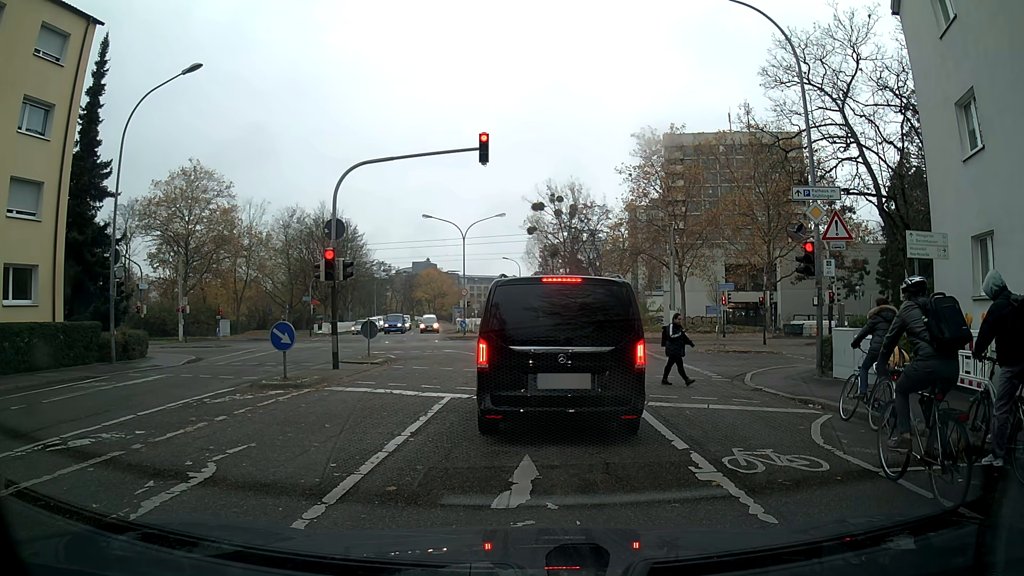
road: residential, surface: asphalt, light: Day
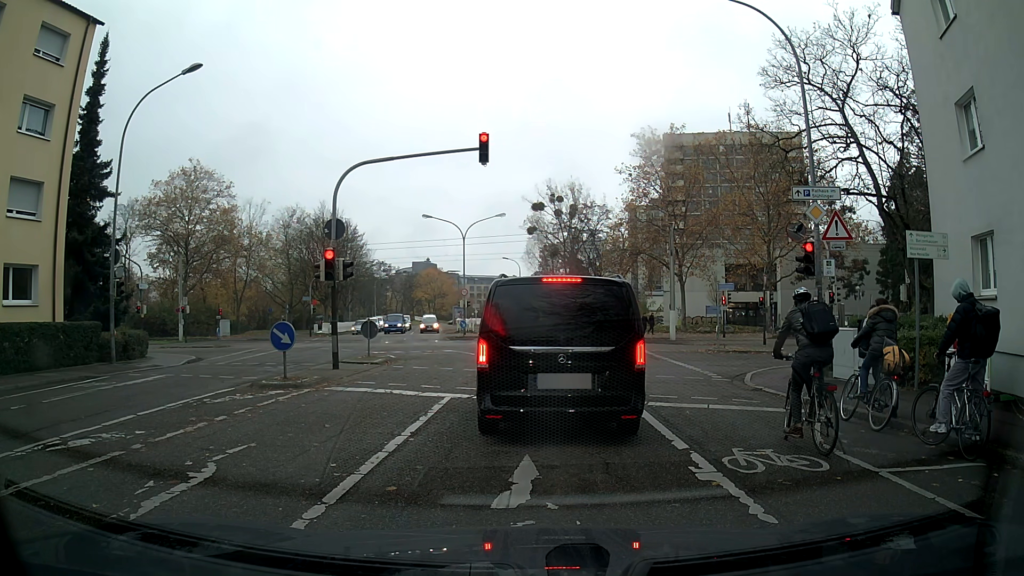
(0.0, 0.0) m; 0°
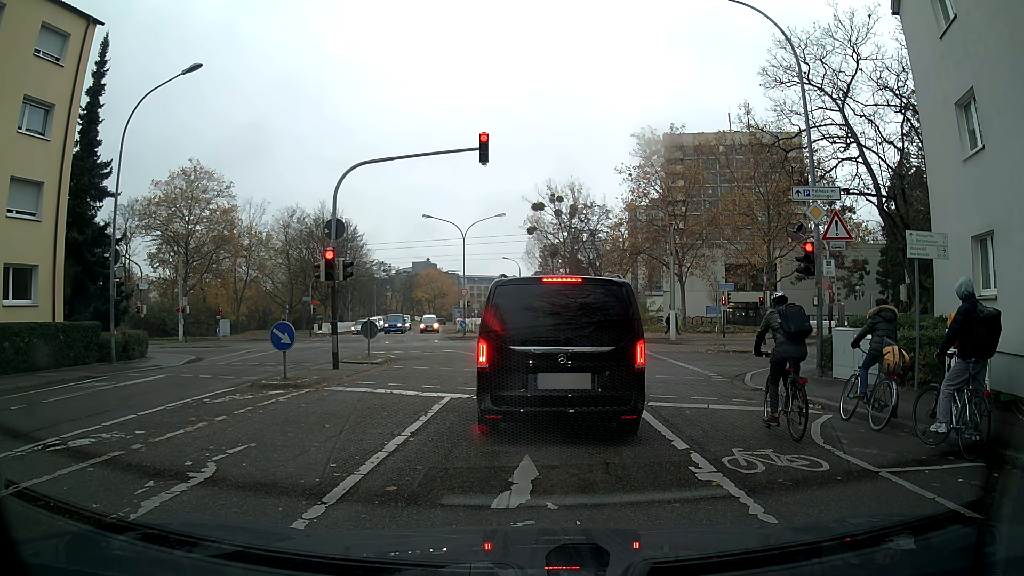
(0.0, 0.0) m; 0°
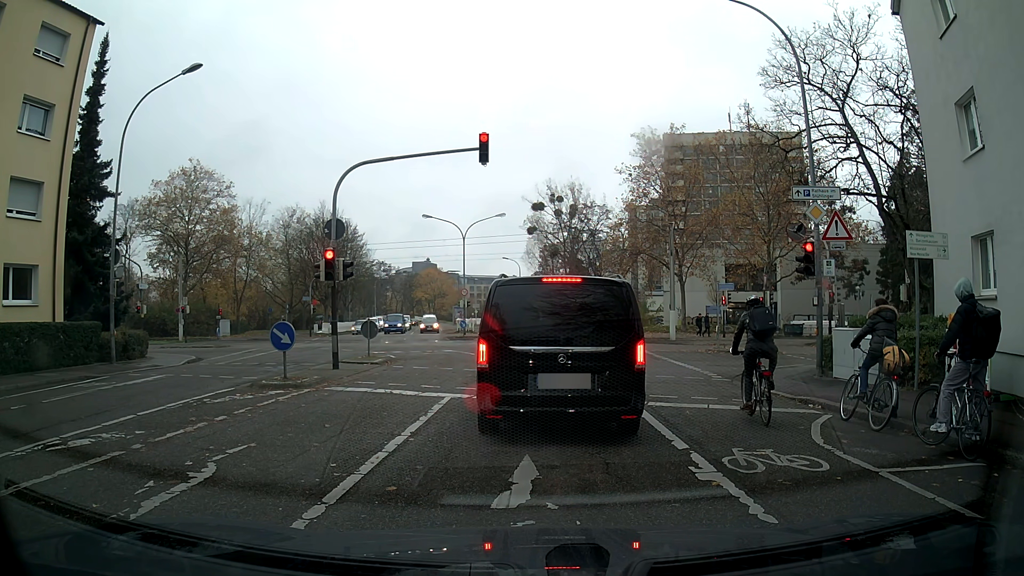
(0.0, 0.0) m; 0°
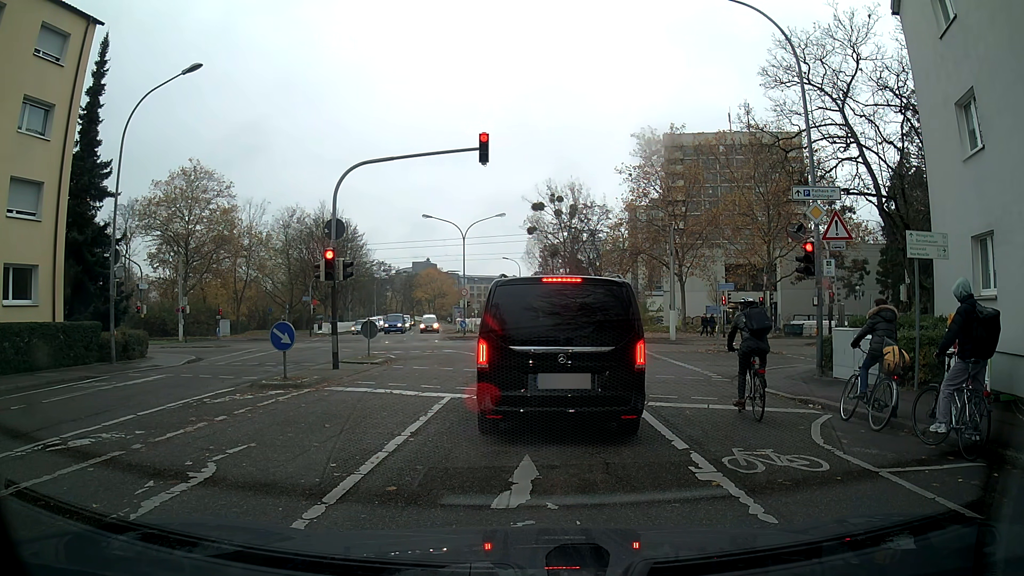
(0.0, 0.0) m; 0°
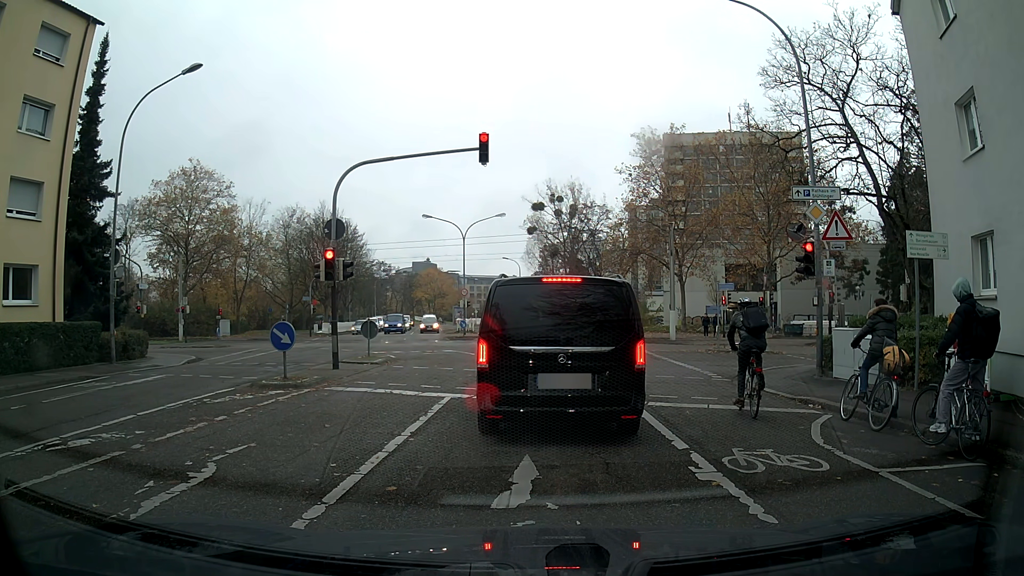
(0.0, 0.0) m; 0°
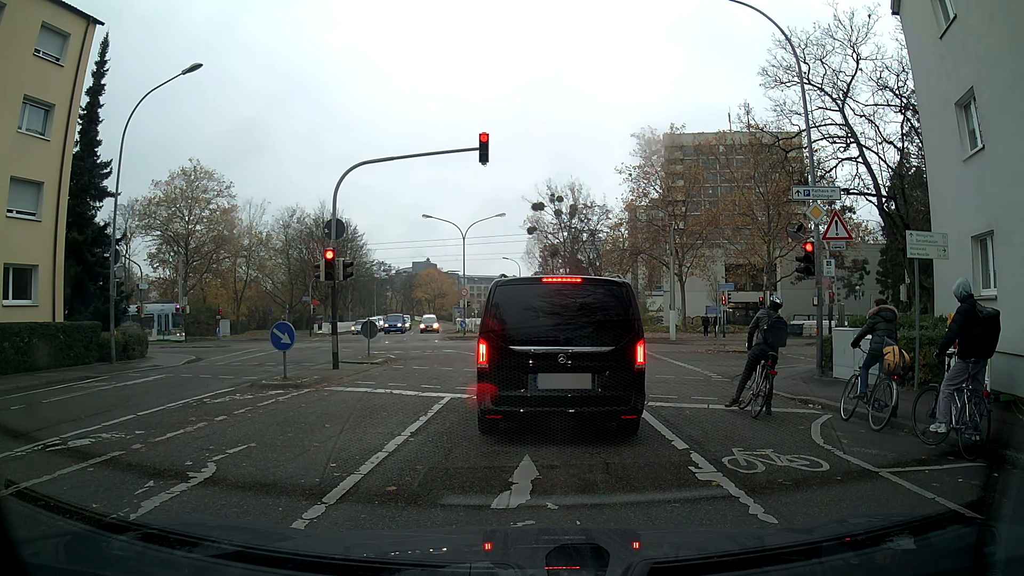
(0.0, 0.0) m; 0°
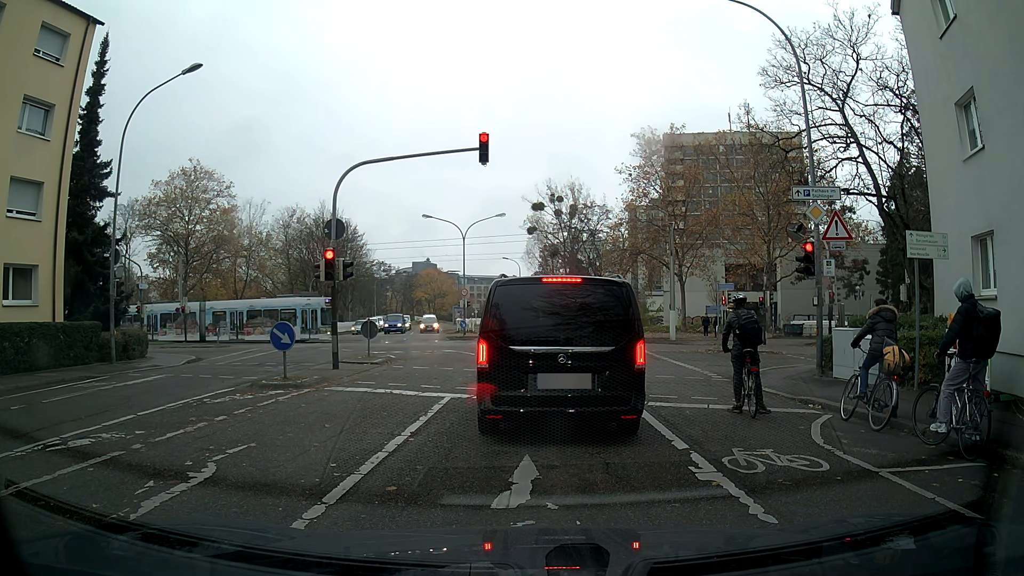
(0.0, 0.0) m; 0°
(0, +10) (+1, +20) (+1, +30) (+1, +40) (0, +50) (-1, +60) (-3, +70) (-4, +80) (-7, +89) (-9, +99) m
